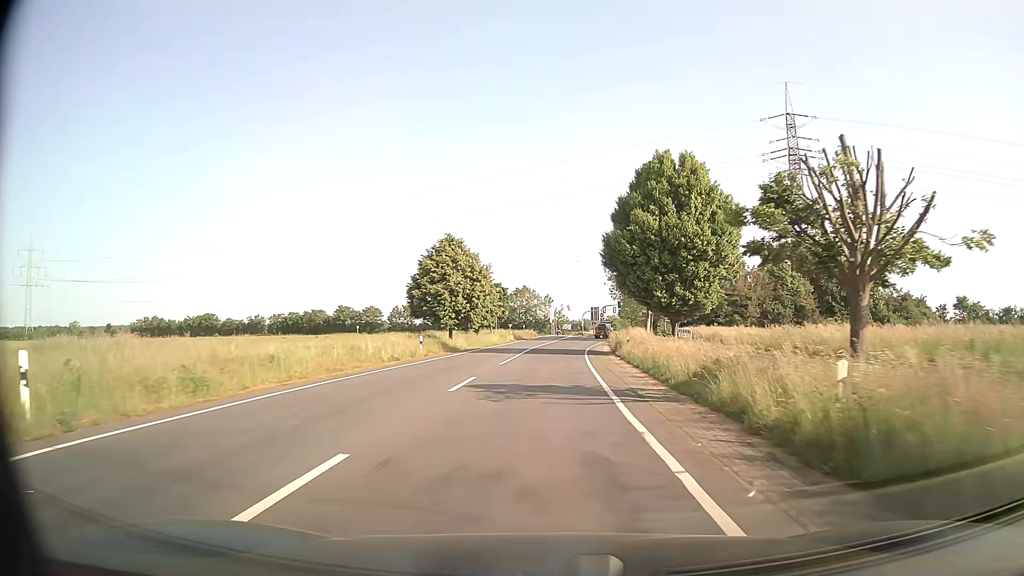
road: secondary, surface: asphalt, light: Day
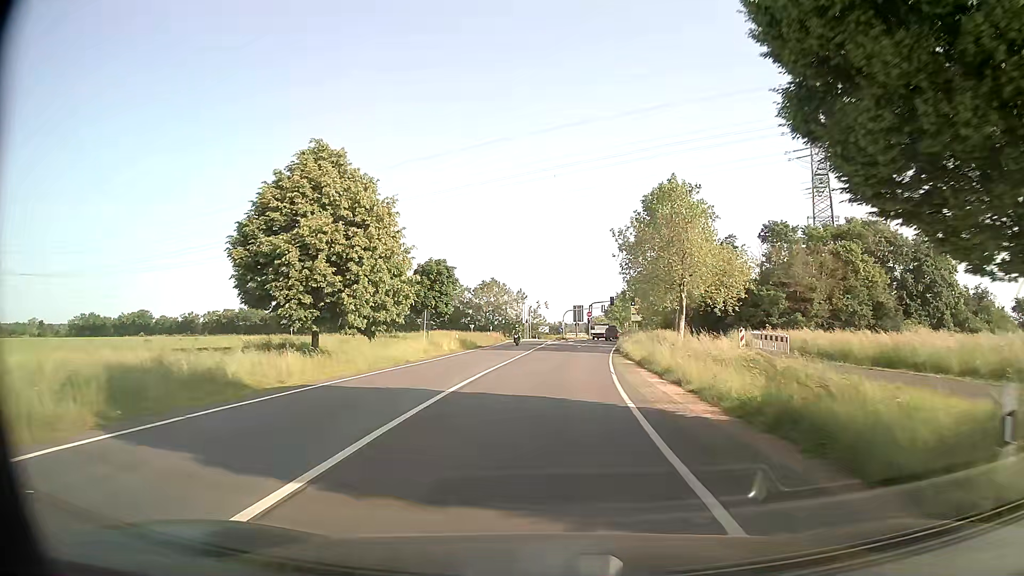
(+0.6, +30.0) m; +2°
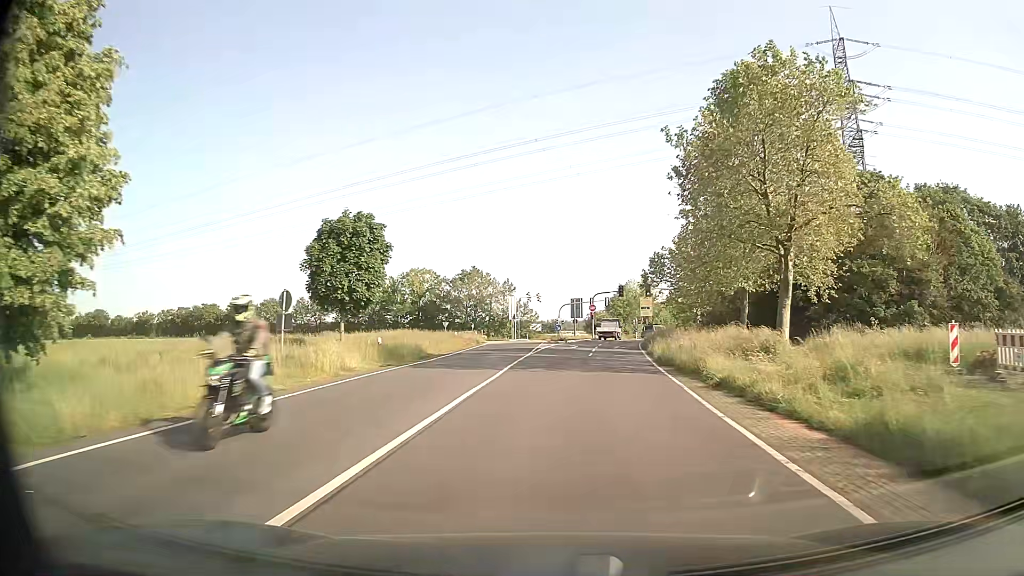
(+0.2, +21.4) m; +1°
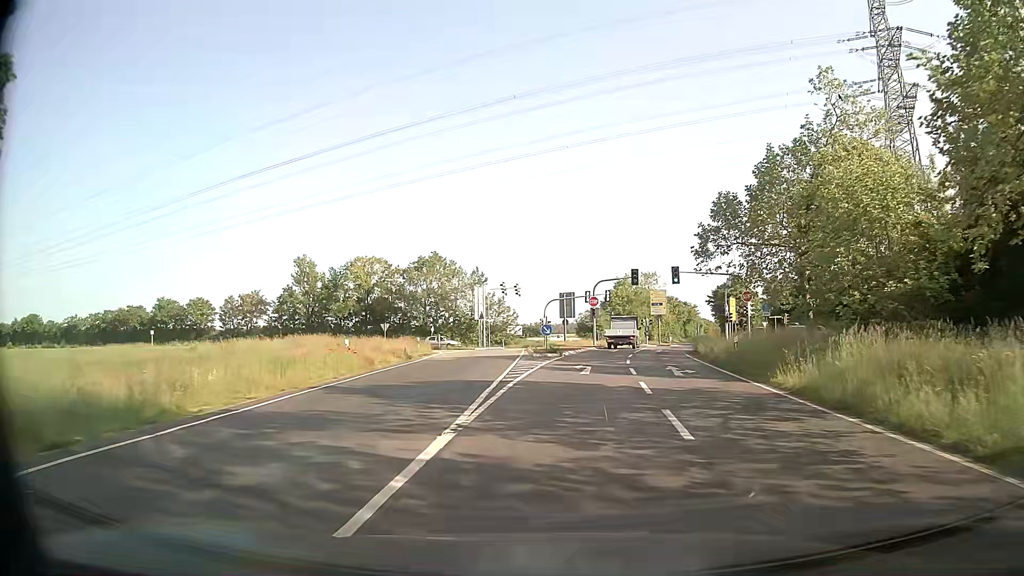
(+0.1, +25.4) m; +1°
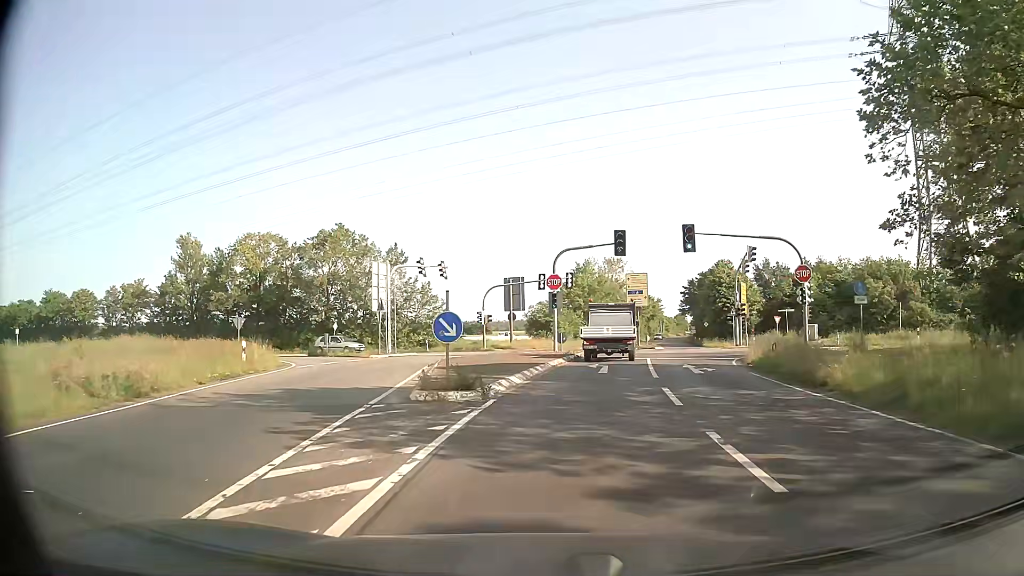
(+0.9, +21.1) m; +4°
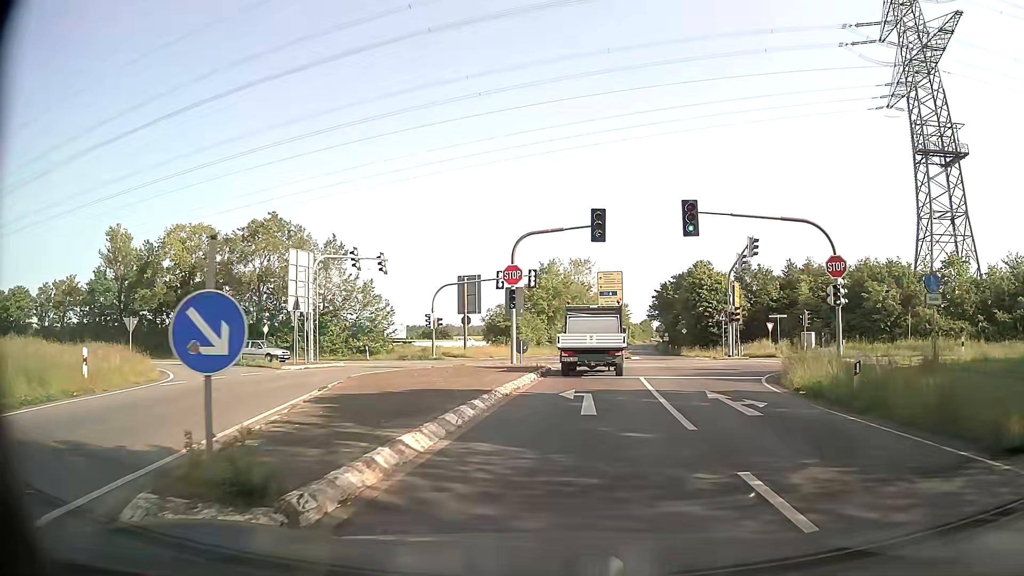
(+0.2, +8.2) m; +3°
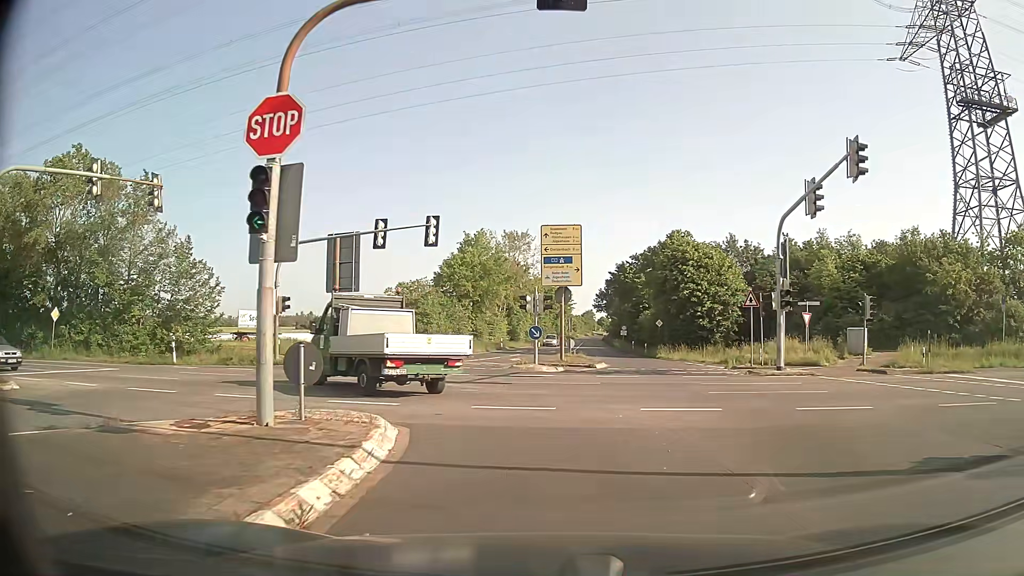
(+1.3, +20.7) m; +5°
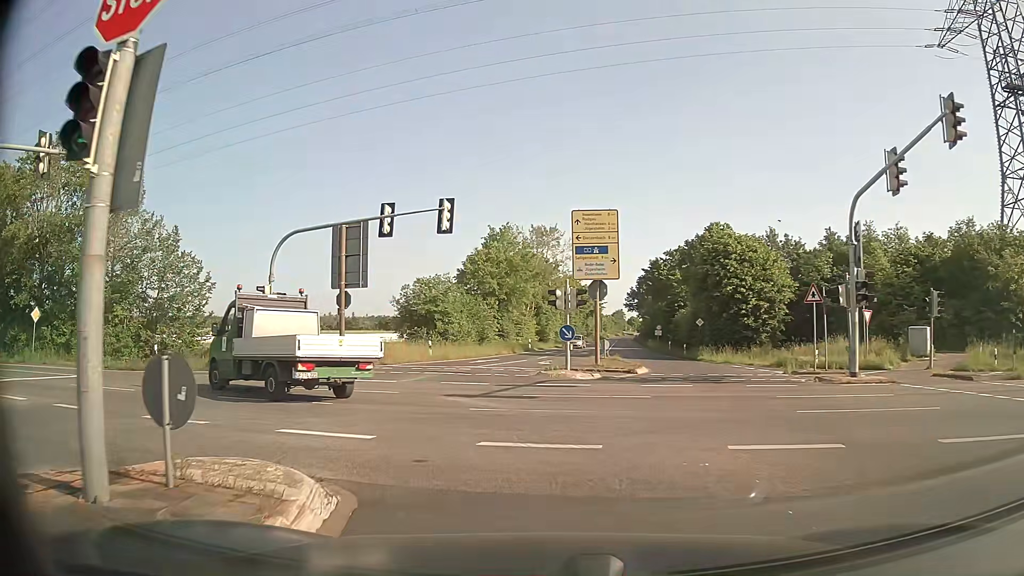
(0.0, +4.2) m; -2°
(-1, +10) (-7, +18) (-16, +23) (-25, +24) (-35, +26) (-45, +27) (-55, +29) (-65, +30) (-75, +32) (-85, +33) m
